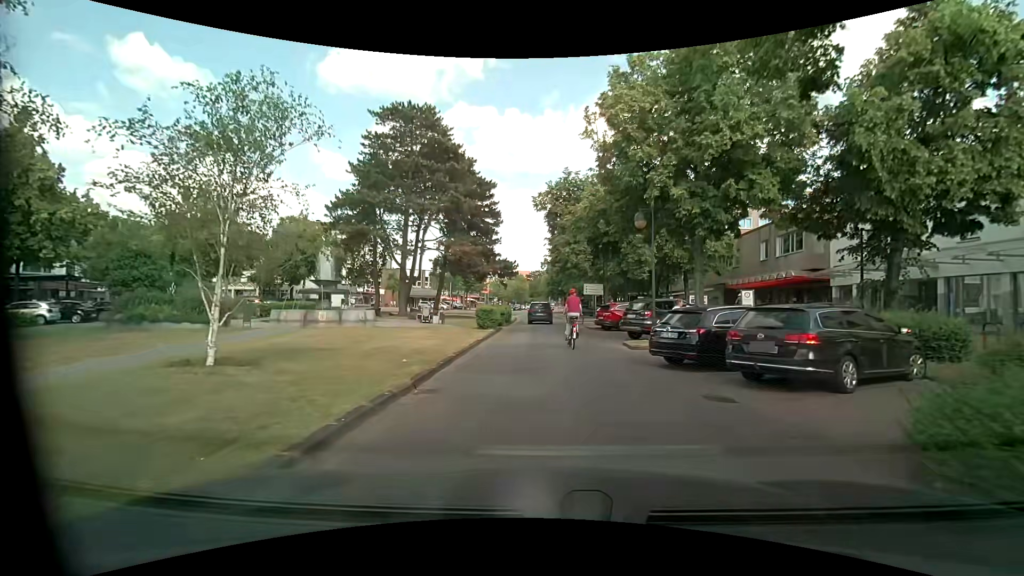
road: residential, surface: asphalt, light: Day
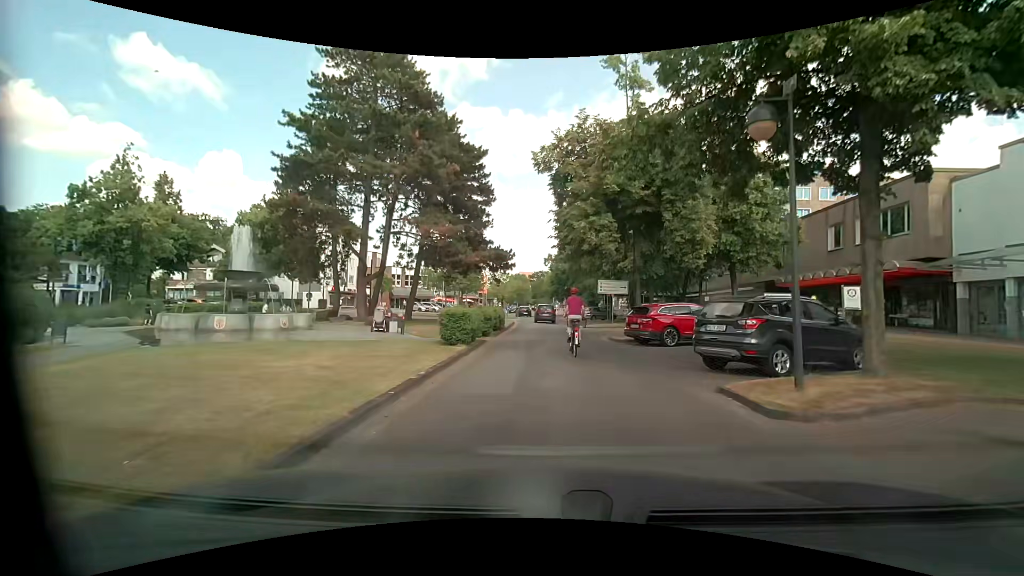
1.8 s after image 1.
(0.0, +9.7) m; 0°
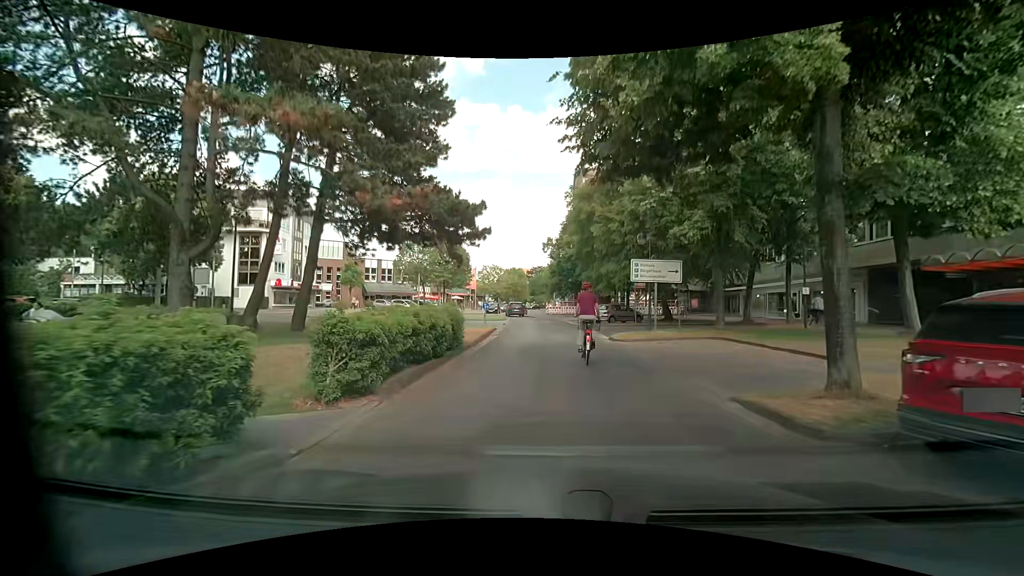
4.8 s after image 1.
(+0.1, +15.1) m; 0°
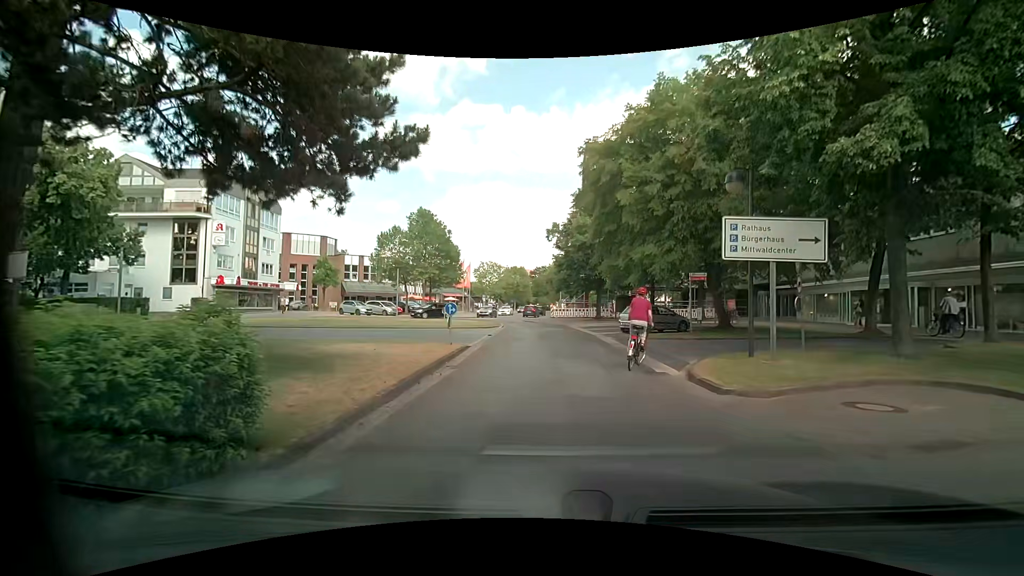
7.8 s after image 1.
(0.0, +11.3) m; -1°
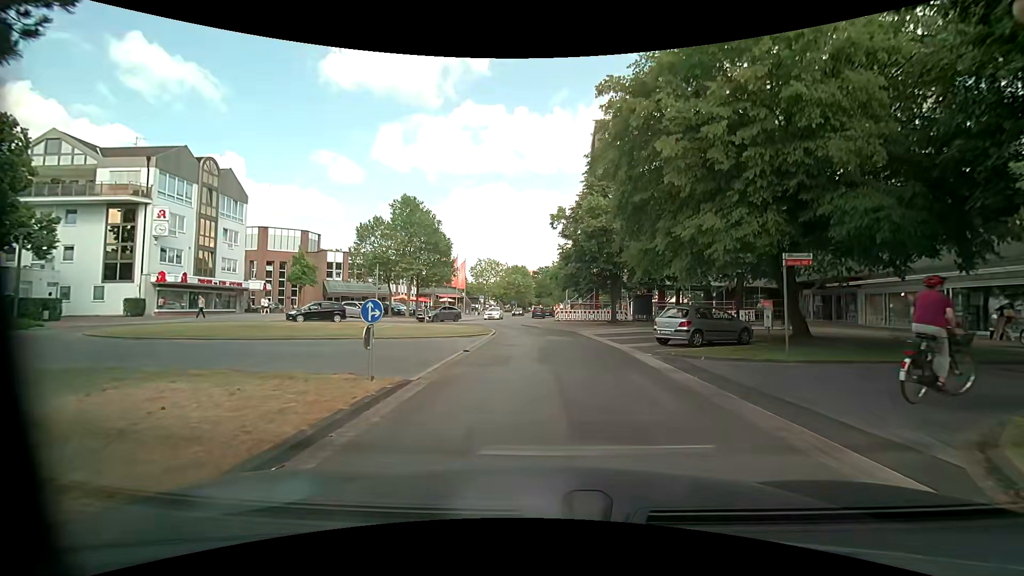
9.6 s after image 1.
(+0.2, +8.1) m; +2°
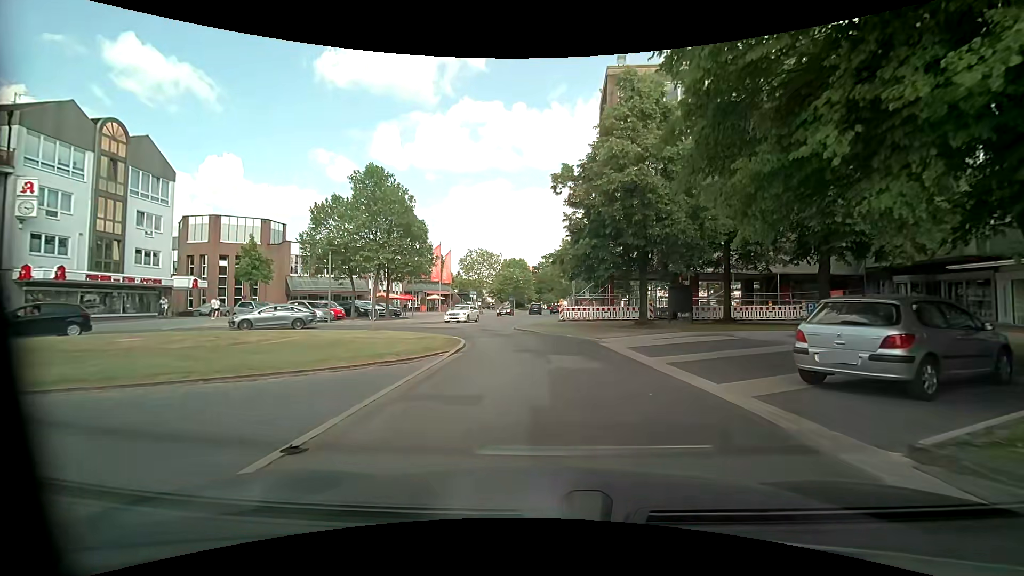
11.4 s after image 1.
(-0.2, +10.8) m; -1°
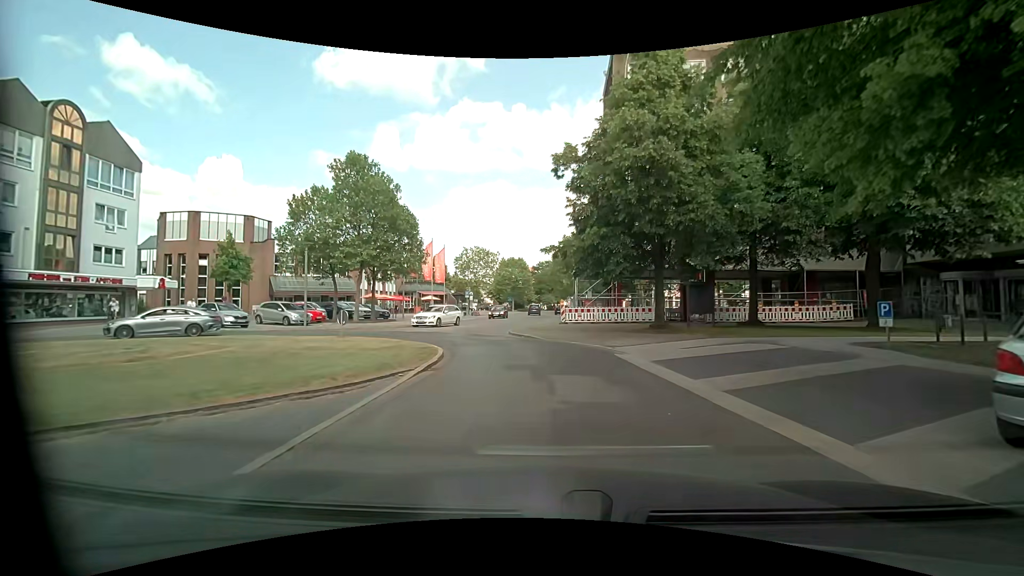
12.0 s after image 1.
(0.0, +3.7) m; +1°
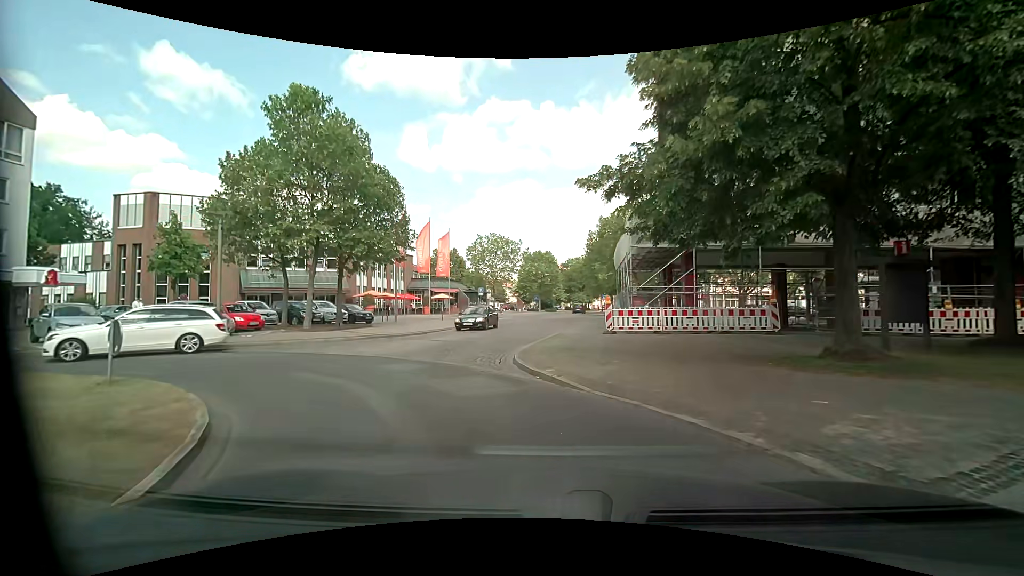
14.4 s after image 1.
(-0.4, +11.7) m; -5°
(-2, +10) (-10, +15) (-20, +11) (-24, +3) (-26, -7) (-27, -17) (-29, -27) (-30, -37) (-31, -47) (-32, -57) m
